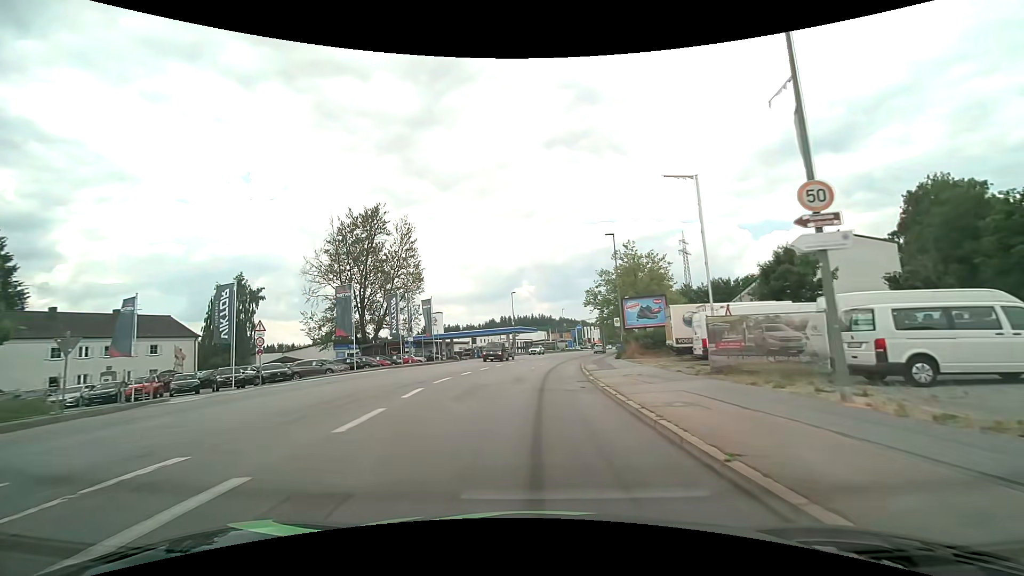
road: tertiary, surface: asphalt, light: Day
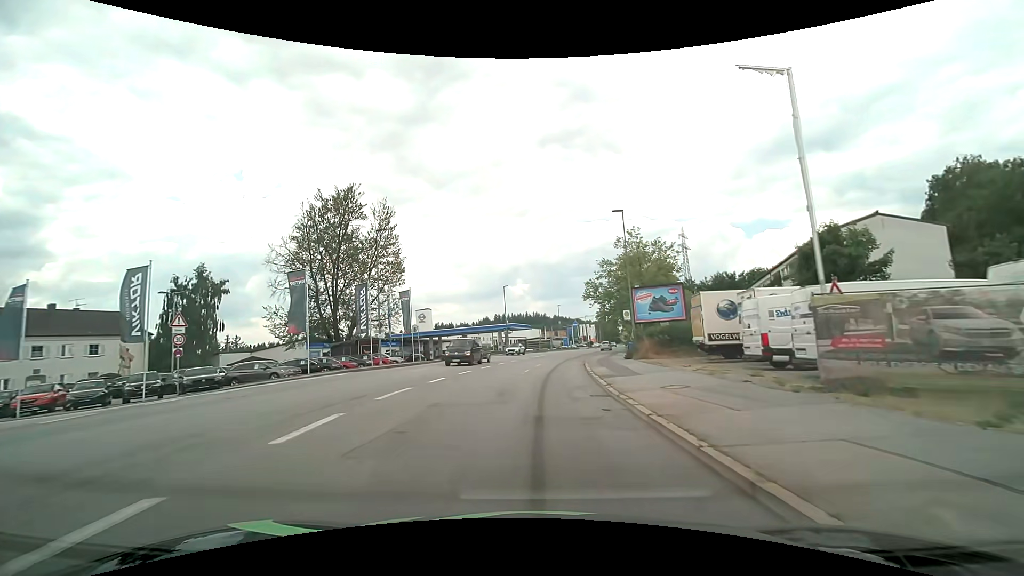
(0.0, +6.8) m; +1°
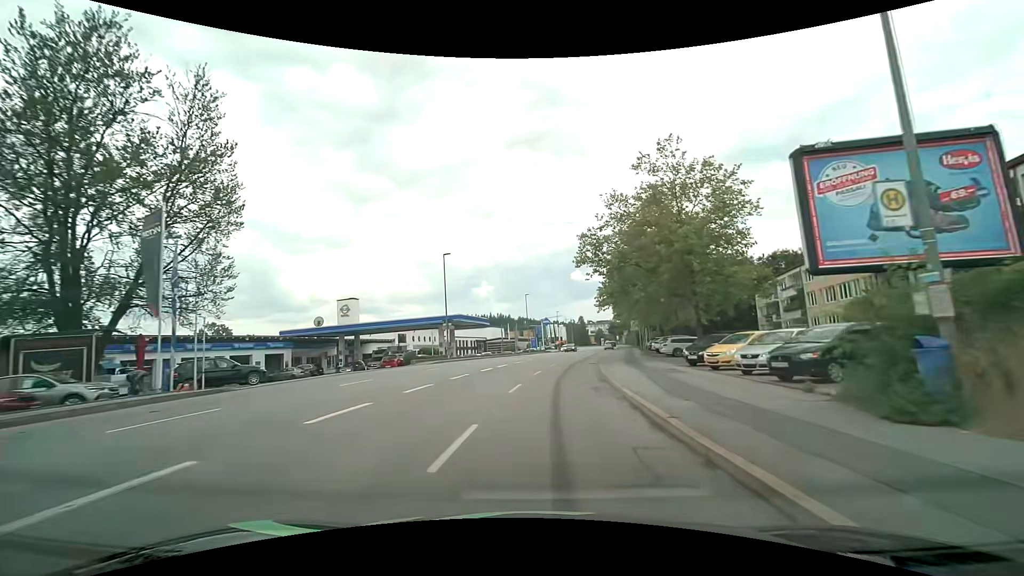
(+0.9, +27.7) m; +4°
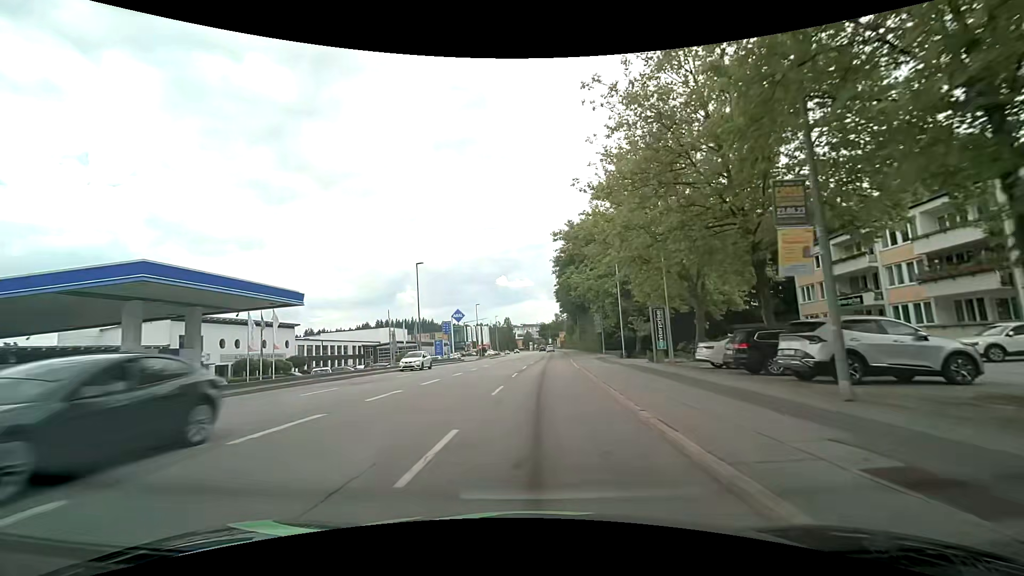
(+2.7, +36.4) m; +9°
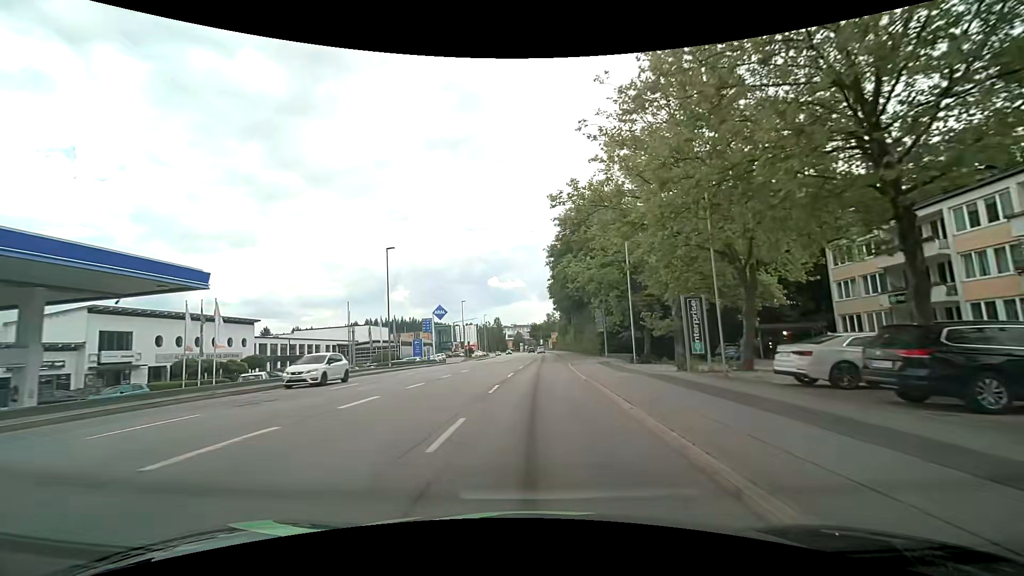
(0.0, +7.6) m; +1°
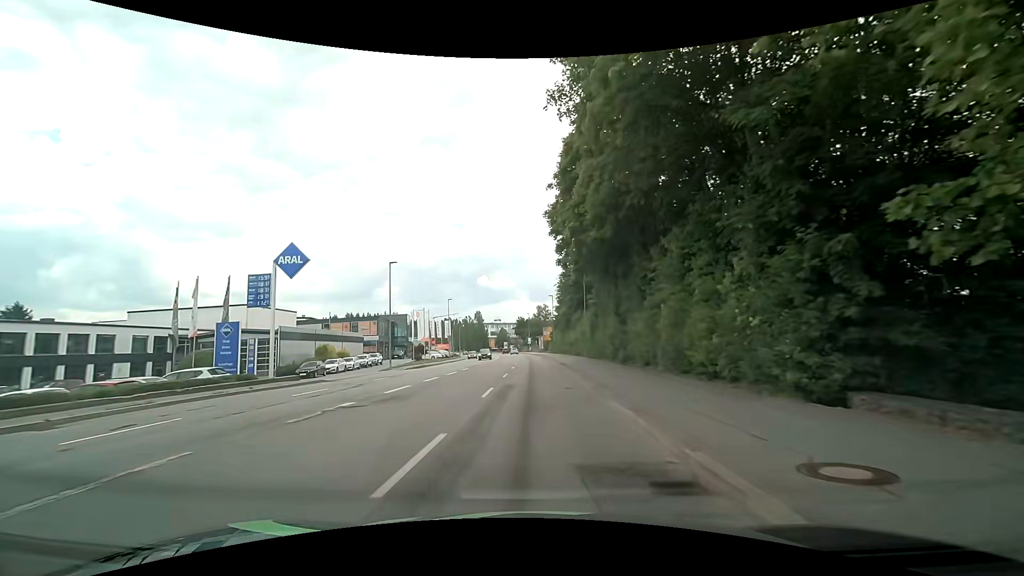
(+0.7, +38.1) m; +1°
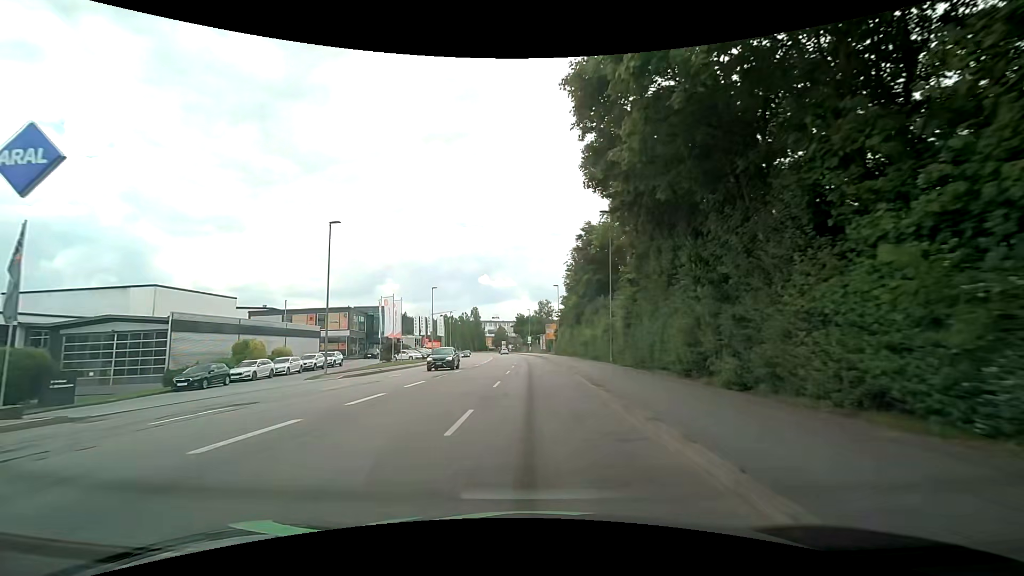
(+0.1, +15.1) m; 0°
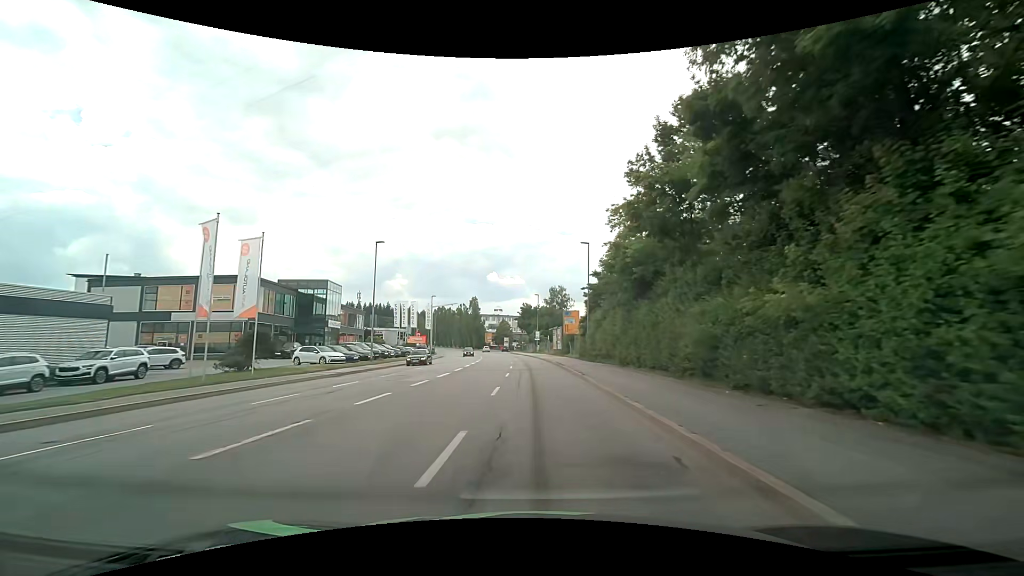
(-0.3, +30.1) m; -1°
(0, +10) (0, +20) (0, +30) (0, +40) (-1, +50) (-1, +60) (-2, +70) (-3, +80) (-4, +90) (-6, +100) m
